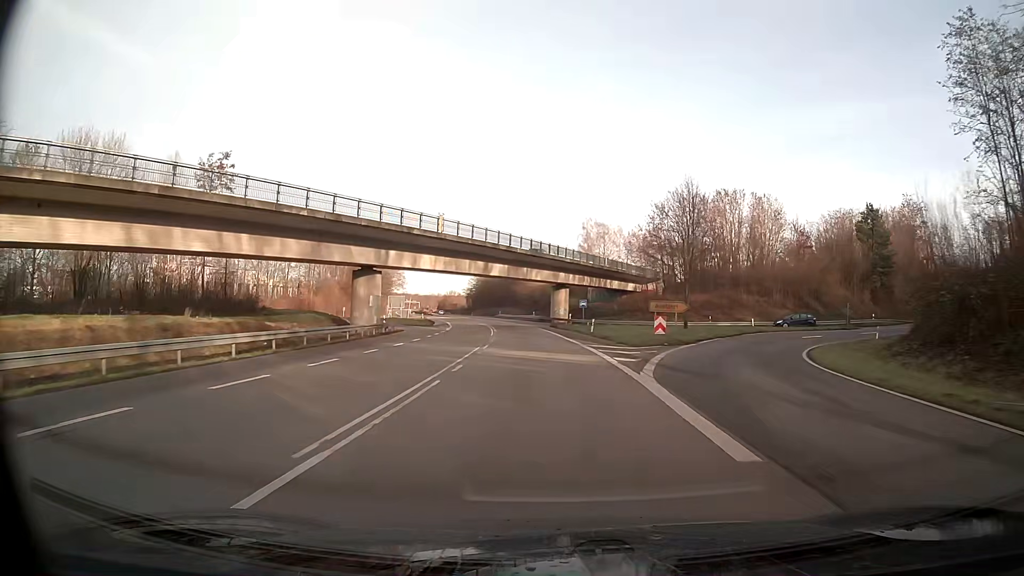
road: primary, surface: asphalt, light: Day
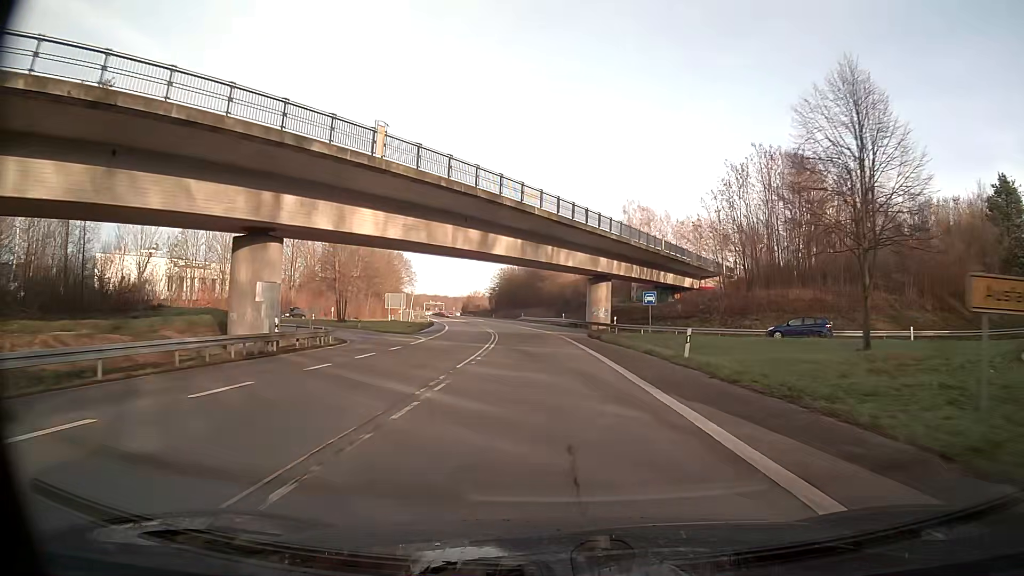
(-0.7, +24.8) m; -3°
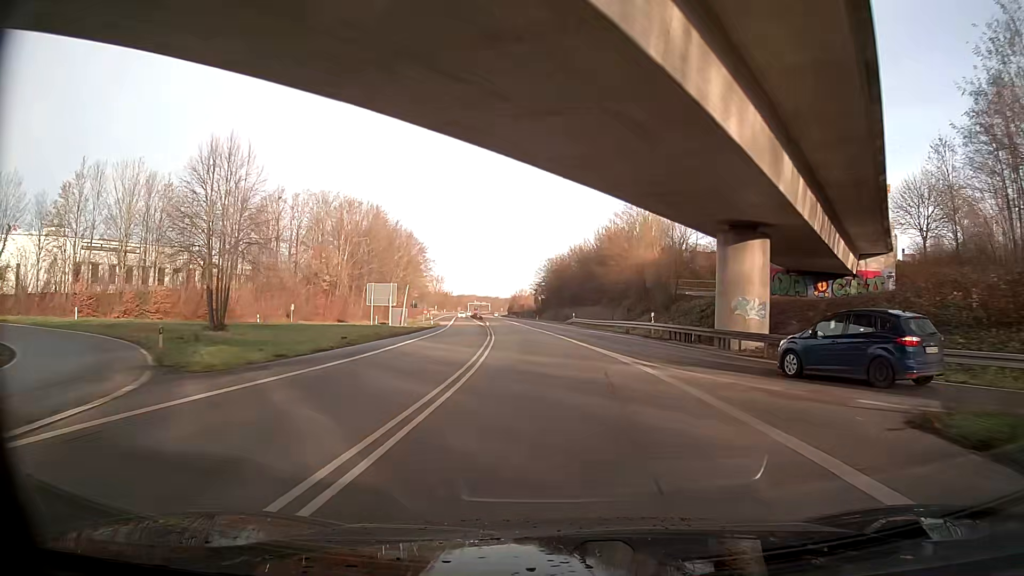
(-1.4, +37.6) m; -4°
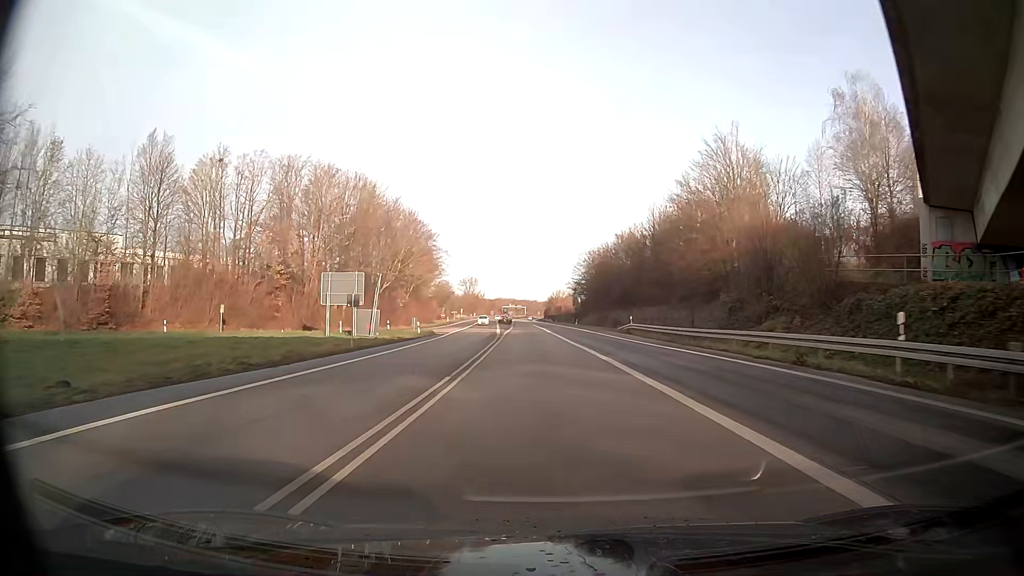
(-0.7, +25.3) m; -3°
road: trunk
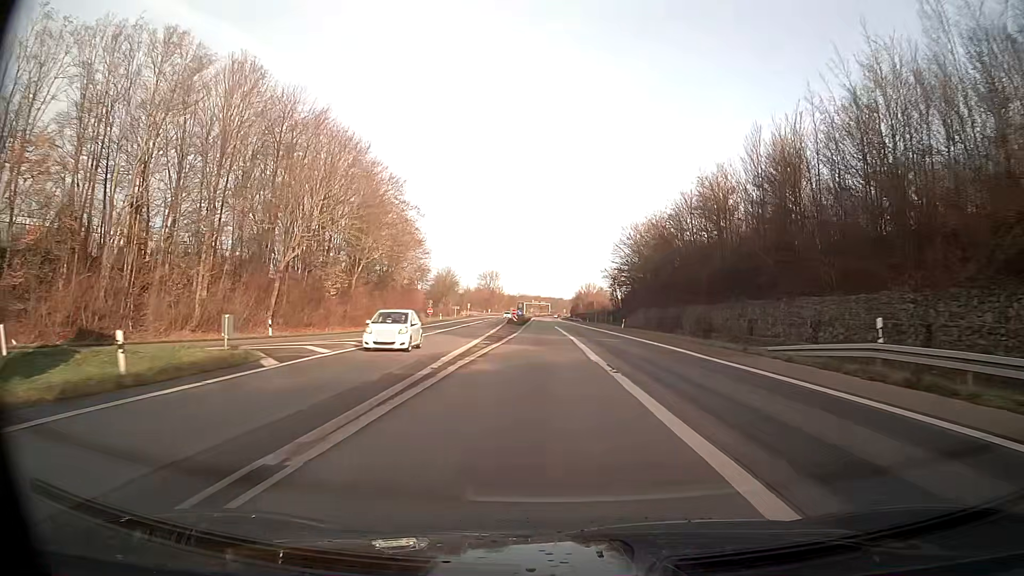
(-0.7, +38.2) m; -2°
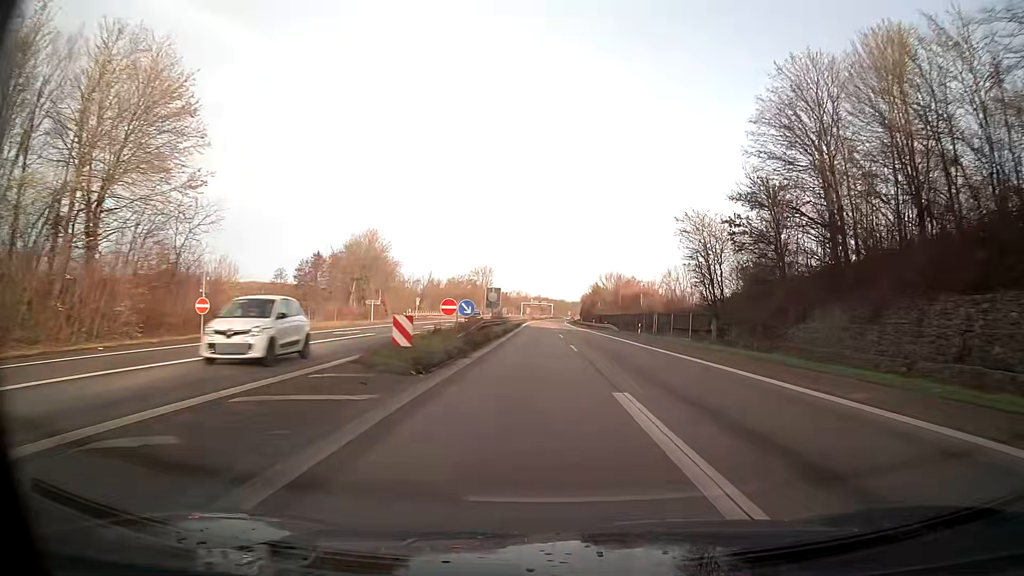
(-0.4, +65.2) m; +1°
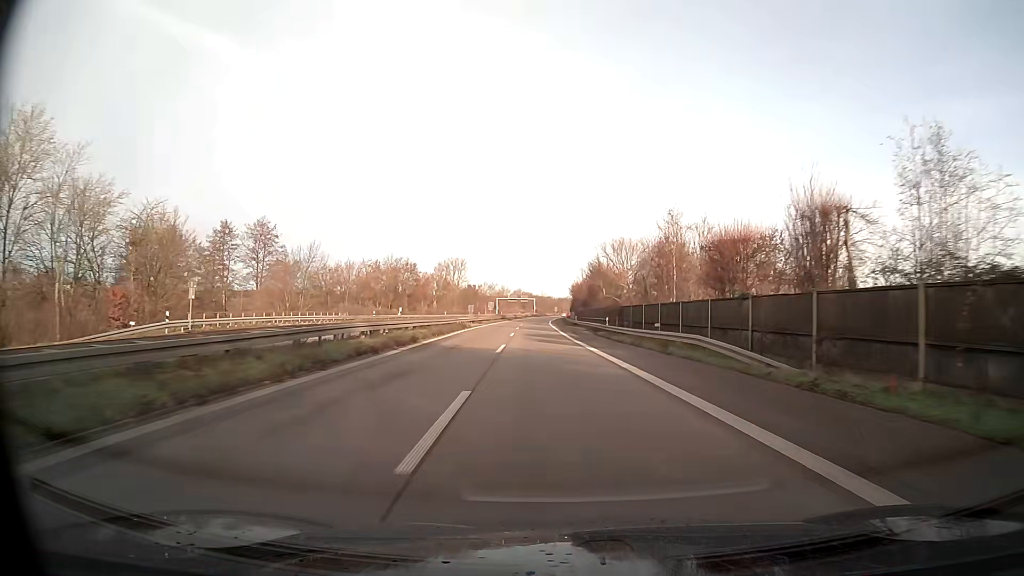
(+0.9, +56.8) m; 0°
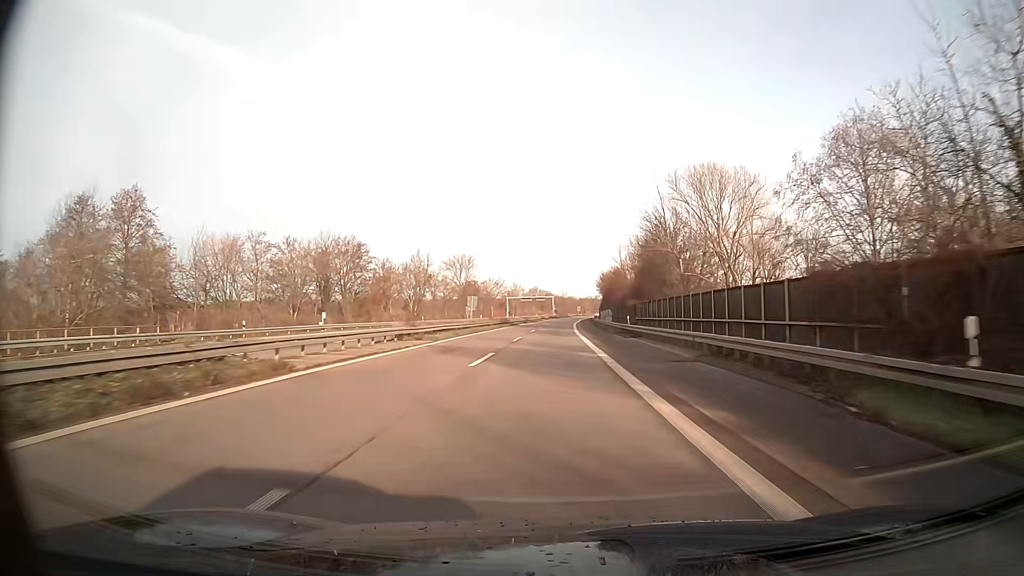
(-0.6, +42.9) m; -1°
